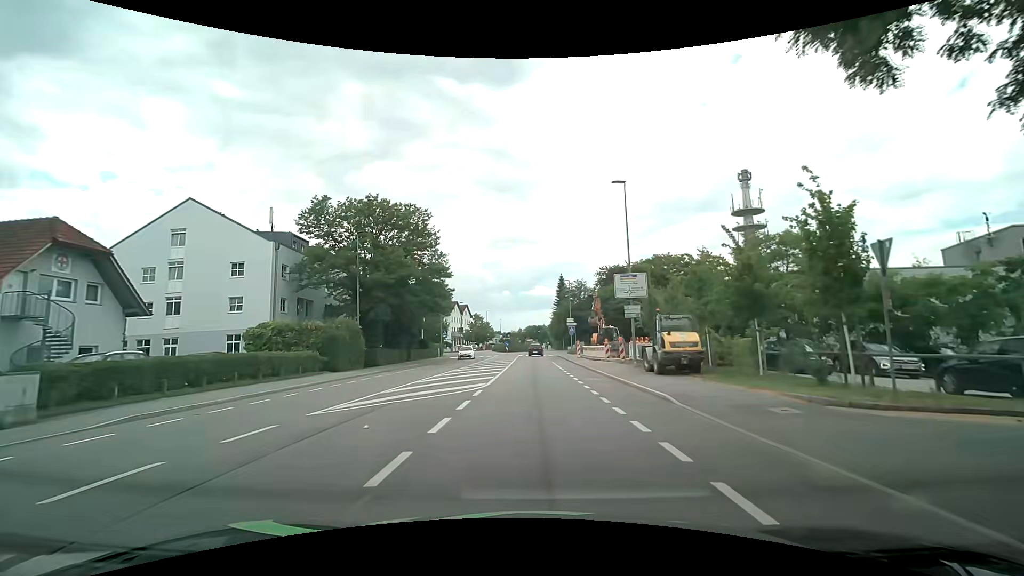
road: tertiary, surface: asphalt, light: Day
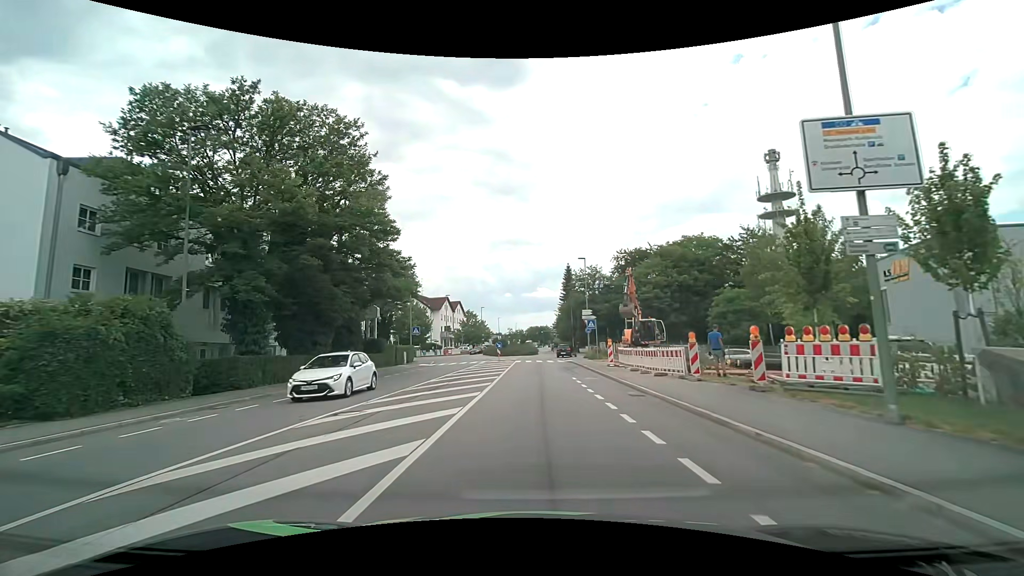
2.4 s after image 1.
(-0.2, +18.9) m; -1°
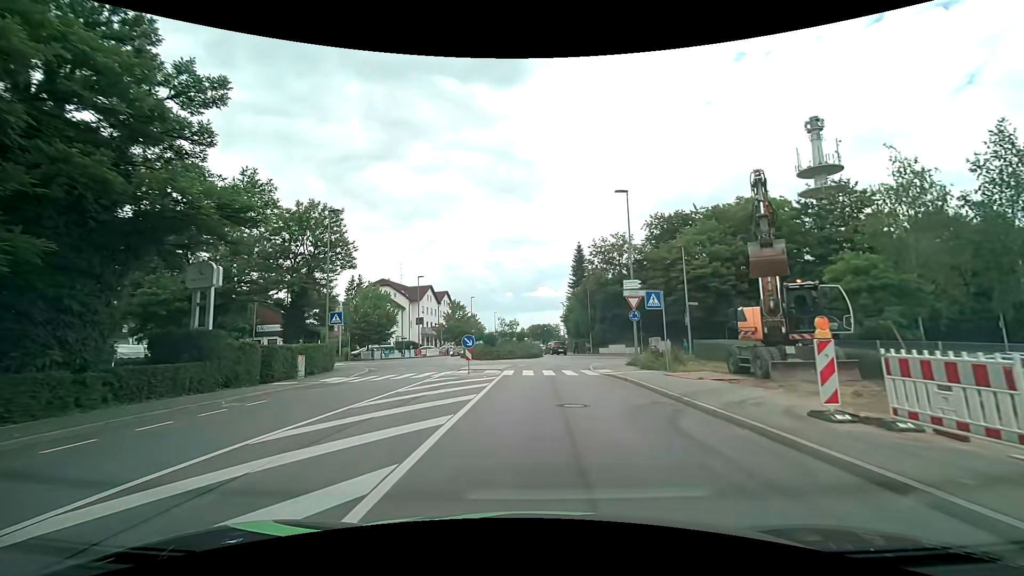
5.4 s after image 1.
(+0.1, +21.8) m; 0°
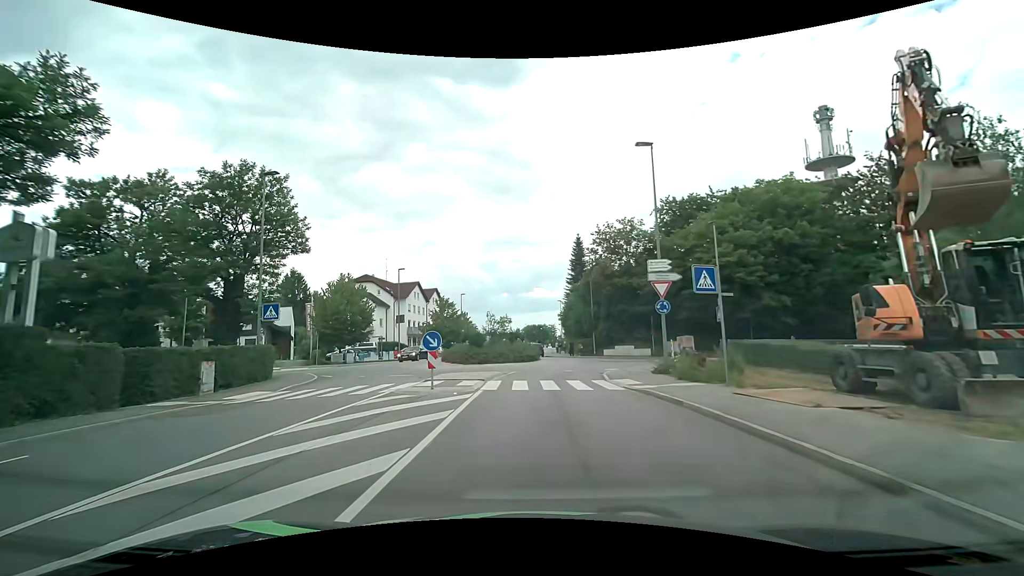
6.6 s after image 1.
(+0.1, +7.0) m; 0°
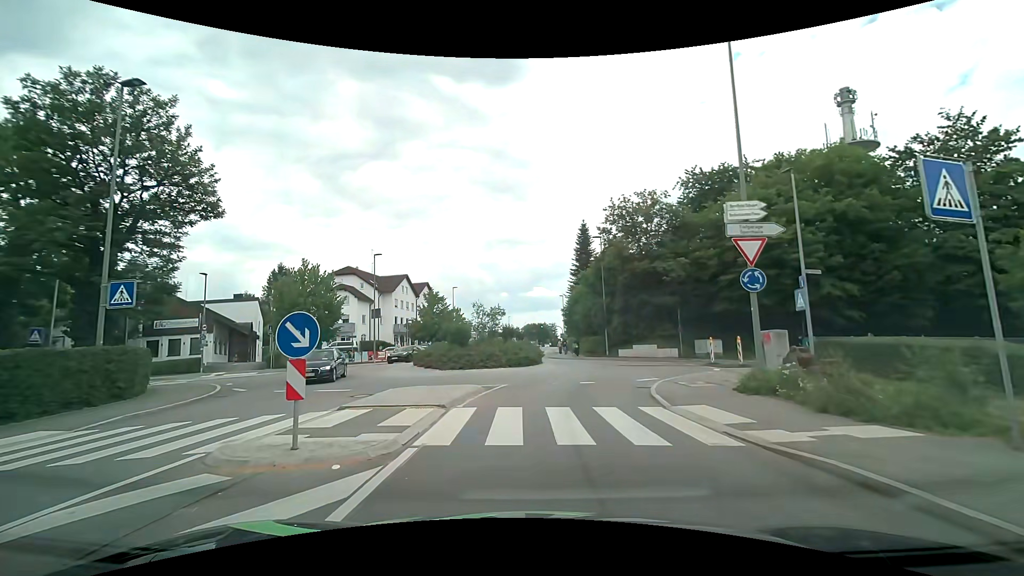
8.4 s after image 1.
(+0.1, +8.5) m; 0°
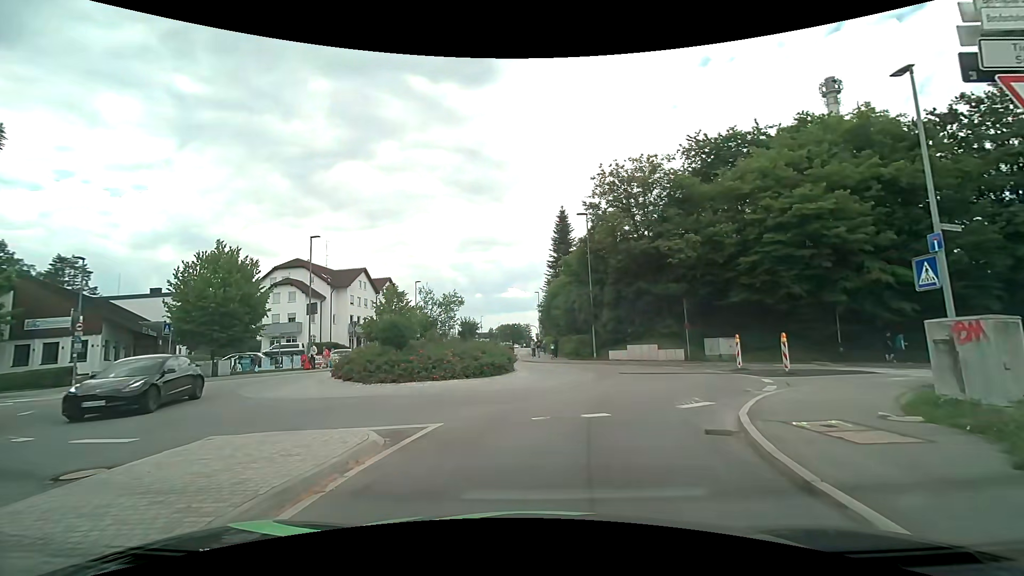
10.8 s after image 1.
(+0.2, +7.9) m; +2°
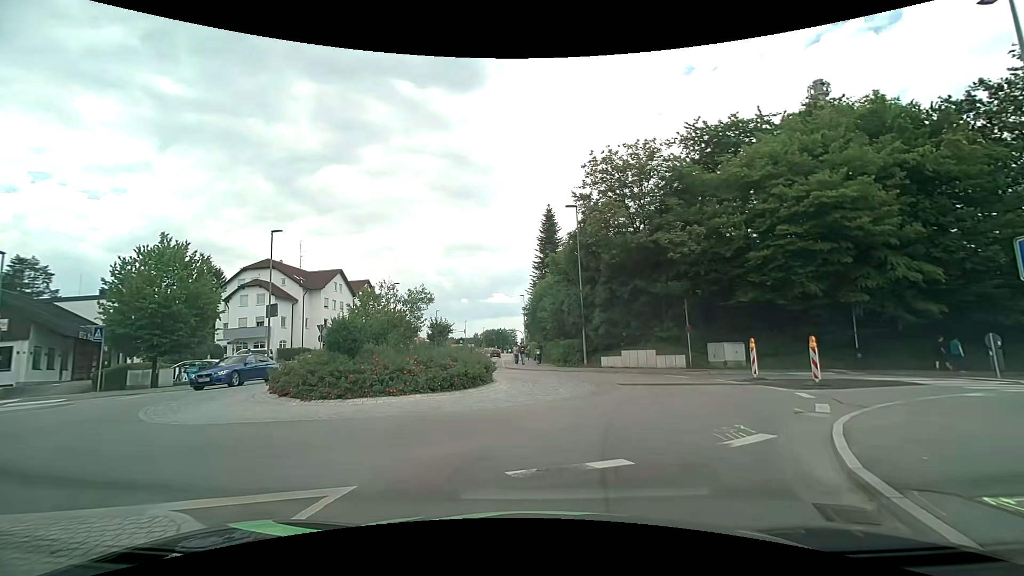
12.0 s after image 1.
(+0.1, +3.5) m; +3°
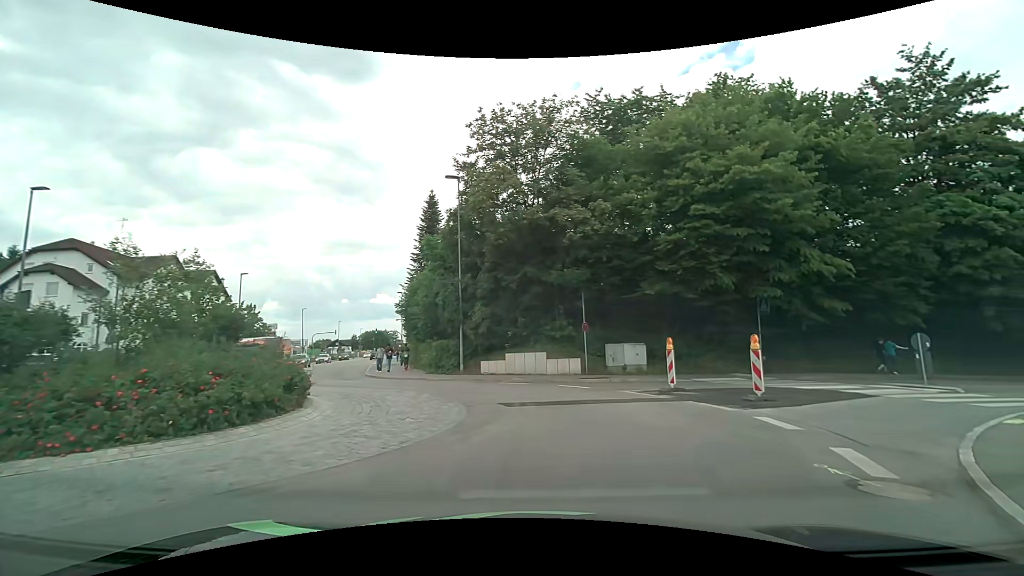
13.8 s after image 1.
(+0.5, +6.0) m; +13°
(+2, +10) (-2, +19) (-9, +26) (-13, +35) (-16, +44) (-18, +54) (-21, +64) (-23, +73) (-26, +83) (-29, +93) m
